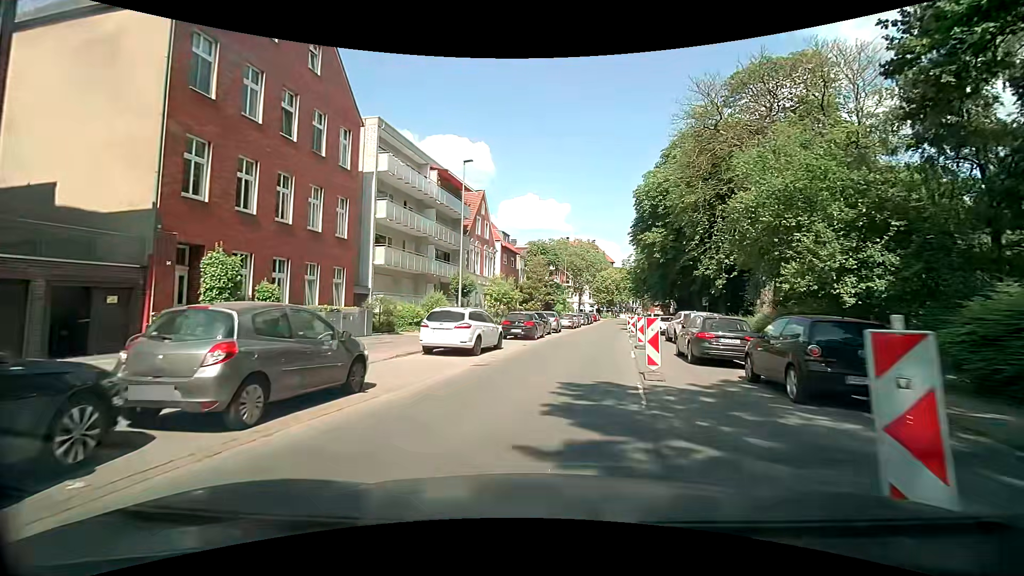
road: secondary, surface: asphalt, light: Day
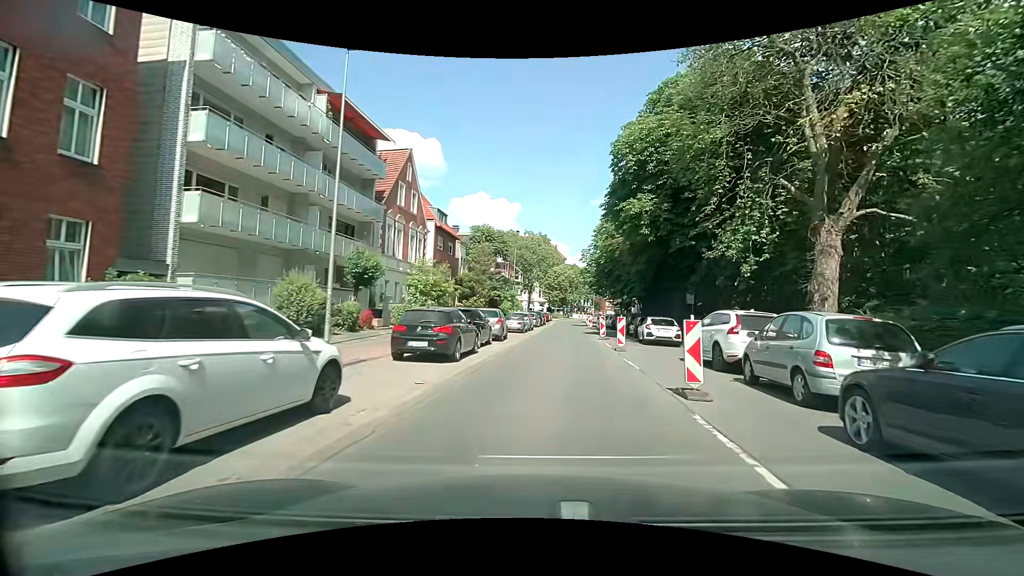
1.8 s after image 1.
(+0.3, +12.2) m; +4°
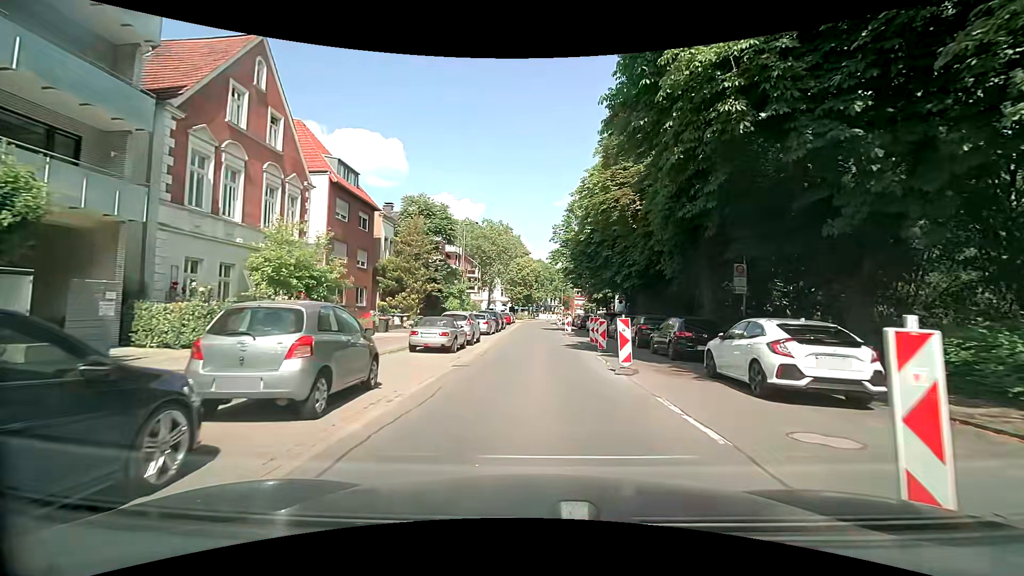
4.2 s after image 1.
(+0.9, +16.6) m; +5°
(0, +10) (0, +20) (0, +30) (0, +40) (0, +50) (-1, +60) (0, +70) (+2, +80) (+5, +89) (+8, +99) m
